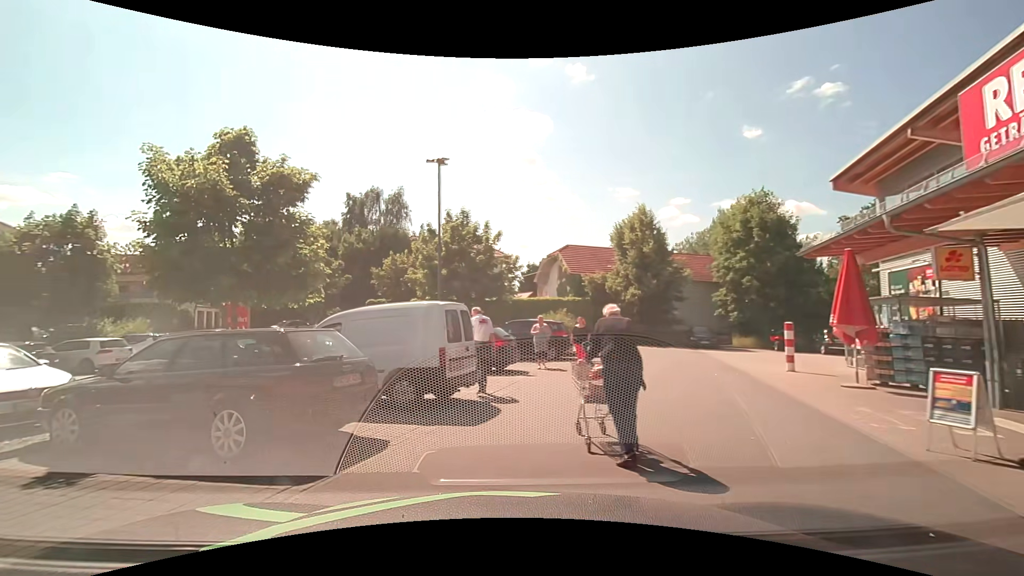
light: Day
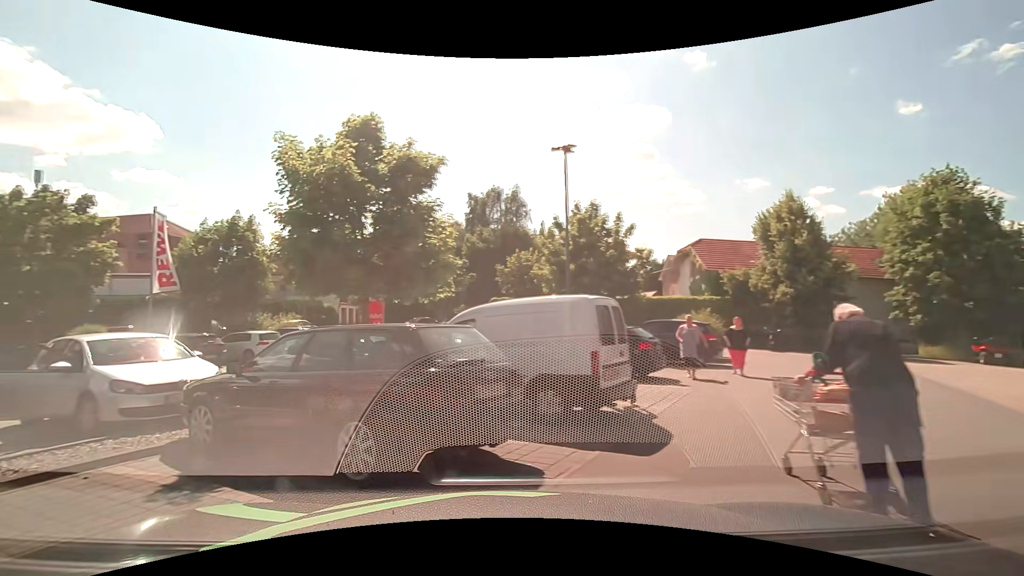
(-0.2, +1.5) m; -11°
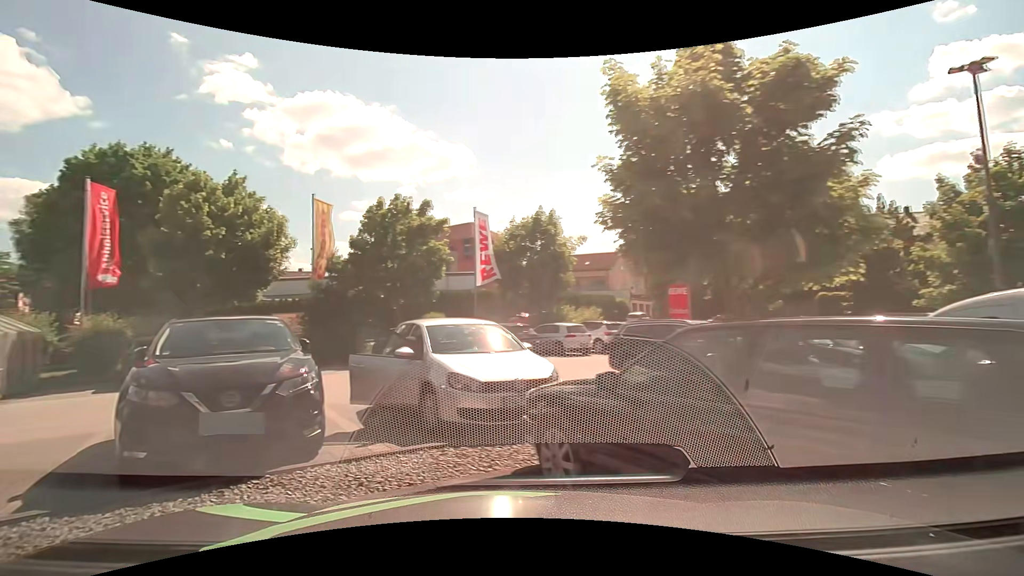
(-0.9, +2.7) m; -34°
